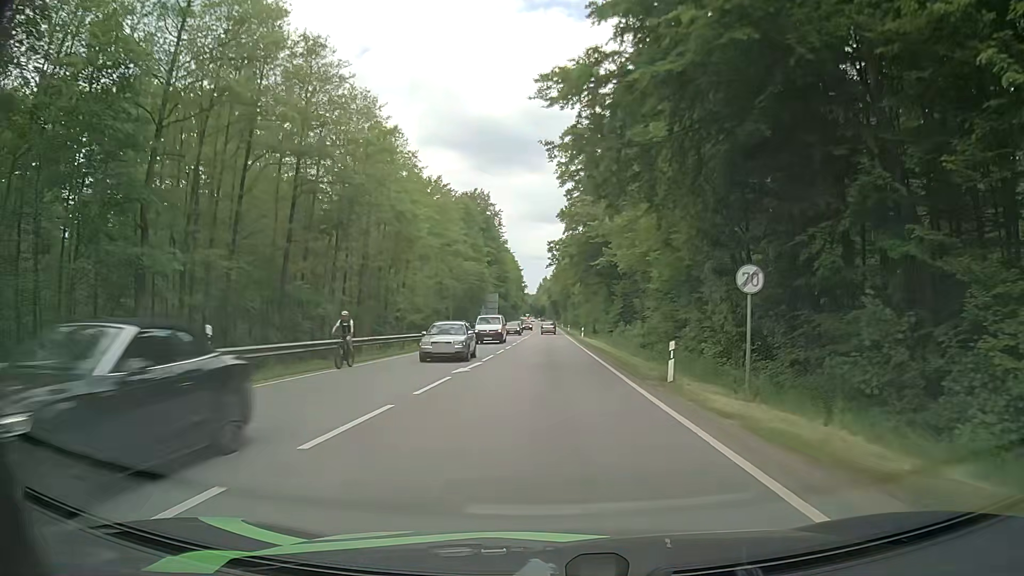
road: secondary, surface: asphalt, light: Day
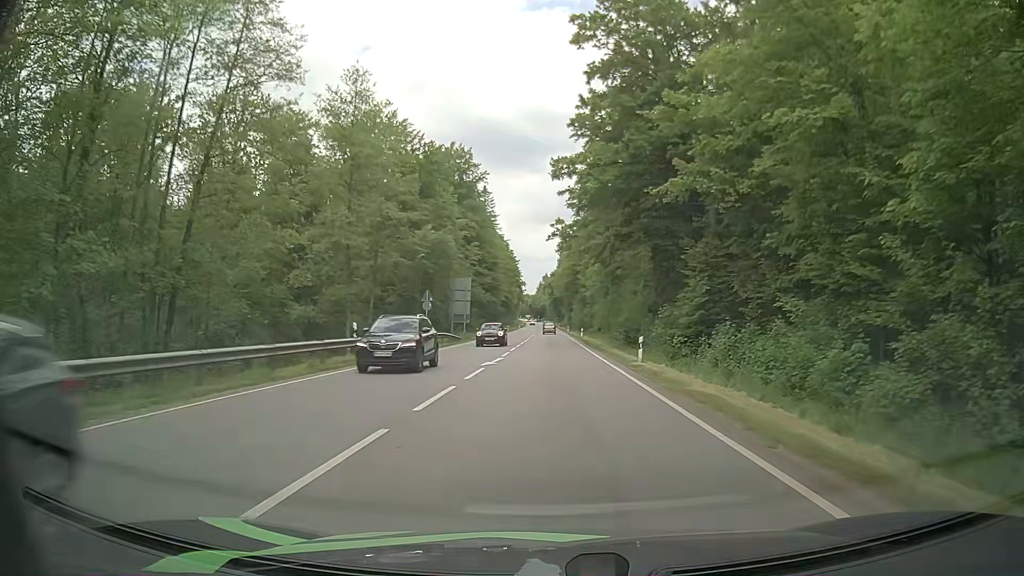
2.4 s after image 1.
(-0.1, +38.6) m; 0°
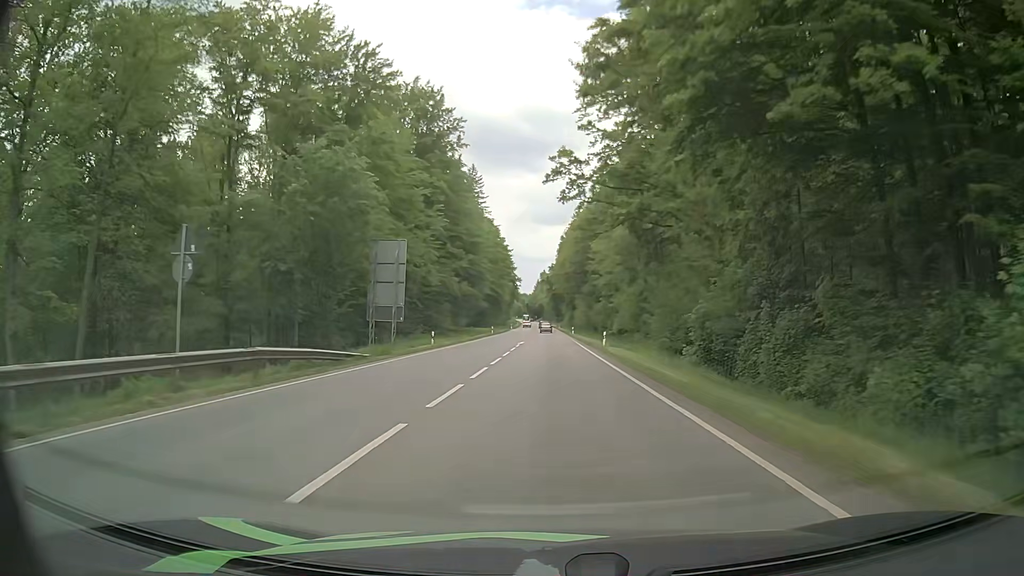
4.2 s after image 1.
(+0.3, +29.6) m; 0°
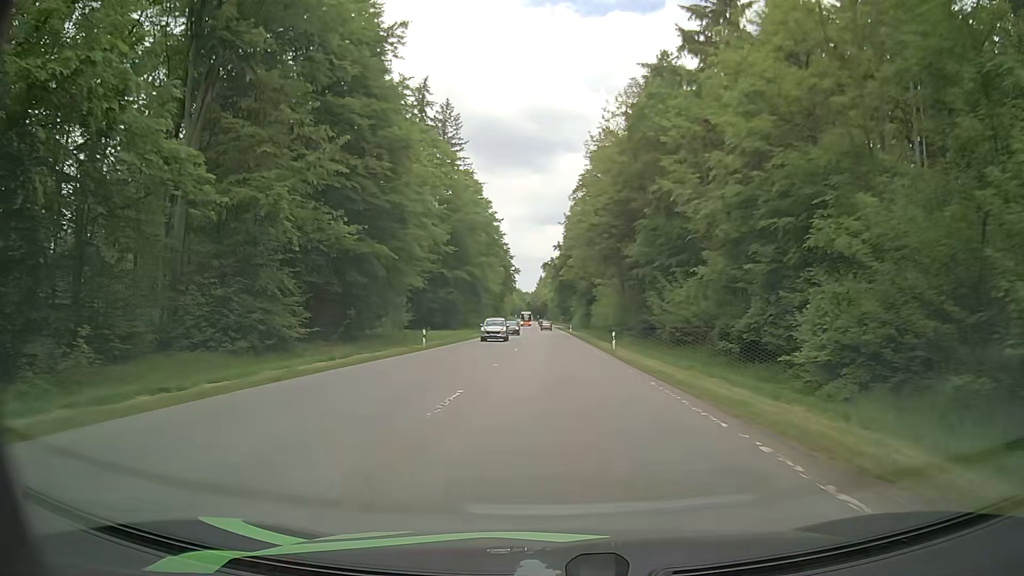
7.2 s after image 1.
(+0.2, +50.4) m; -1°
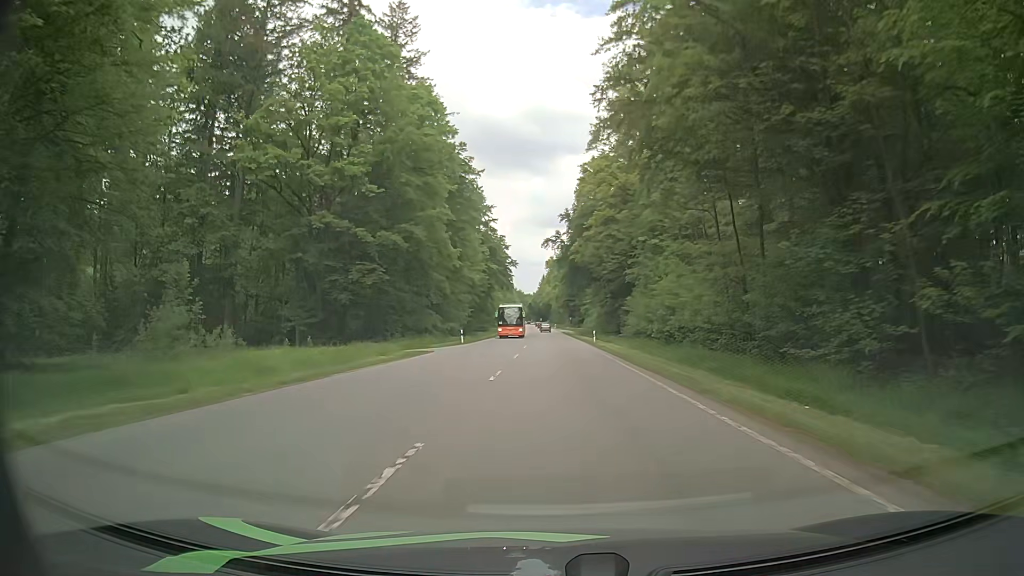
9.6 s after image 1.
(+0.6, +41.3) m; 0°
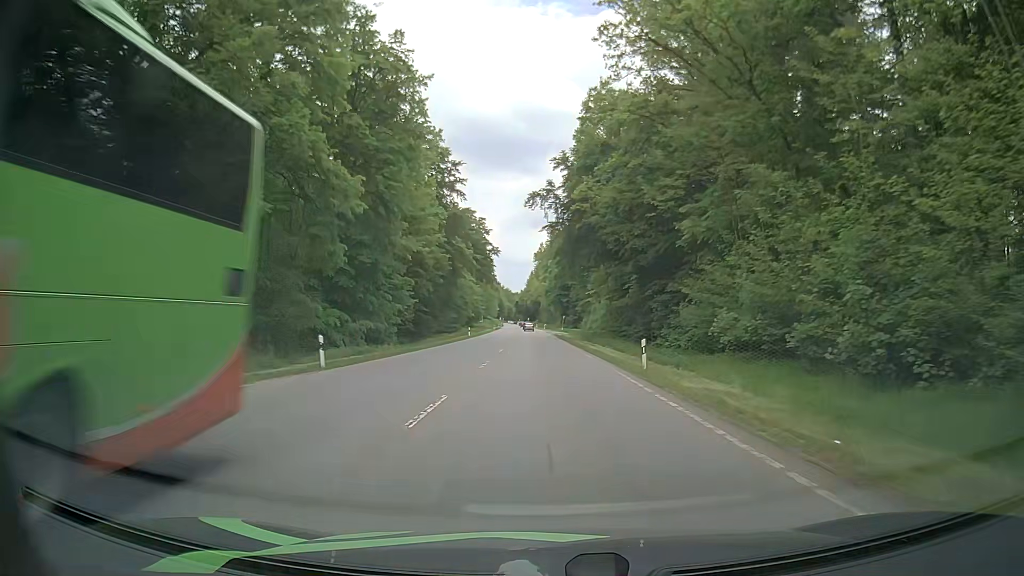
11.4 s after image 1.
(+0.3, +31.4) m; +1°
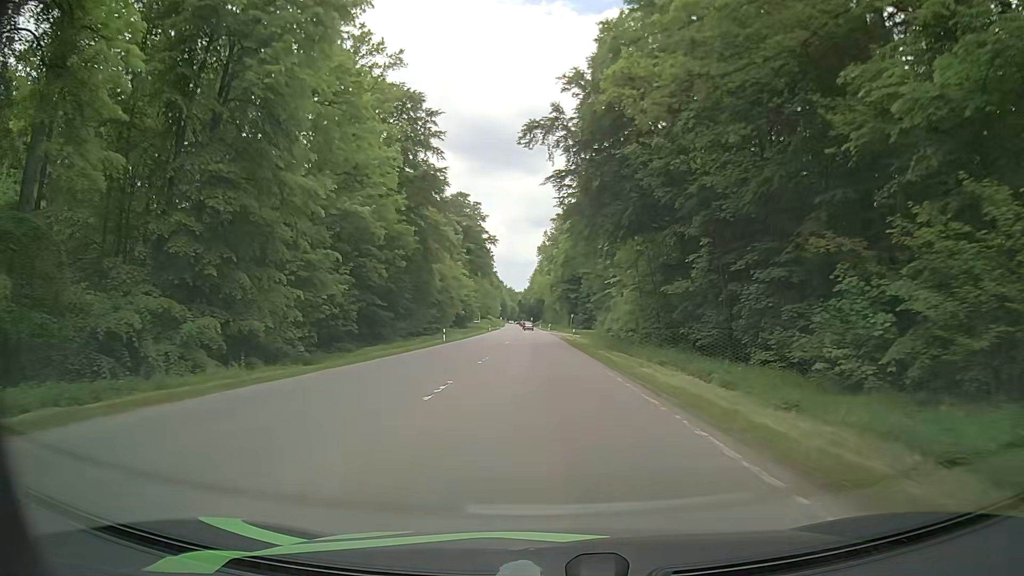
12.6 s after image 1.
(0.0, +21.2) m; -1°
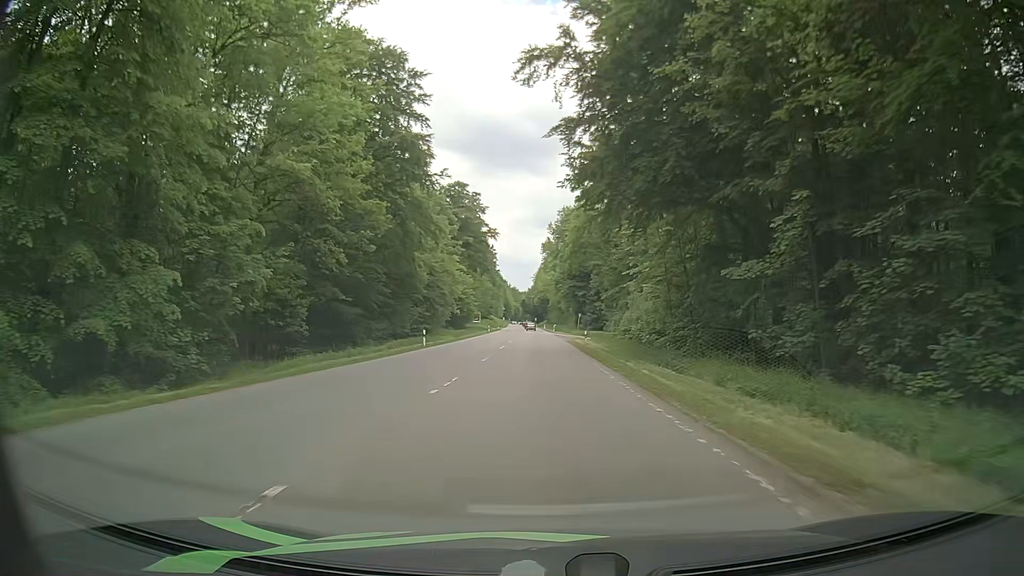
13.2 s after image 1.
(0.0, +10.6) m; 0°
(0, +10) (0, +20) (0, +30) (0, +40) (0, +50) (0, +60) (-1, +70) (-1, +80) (-1, +90) (-2, +100) m
